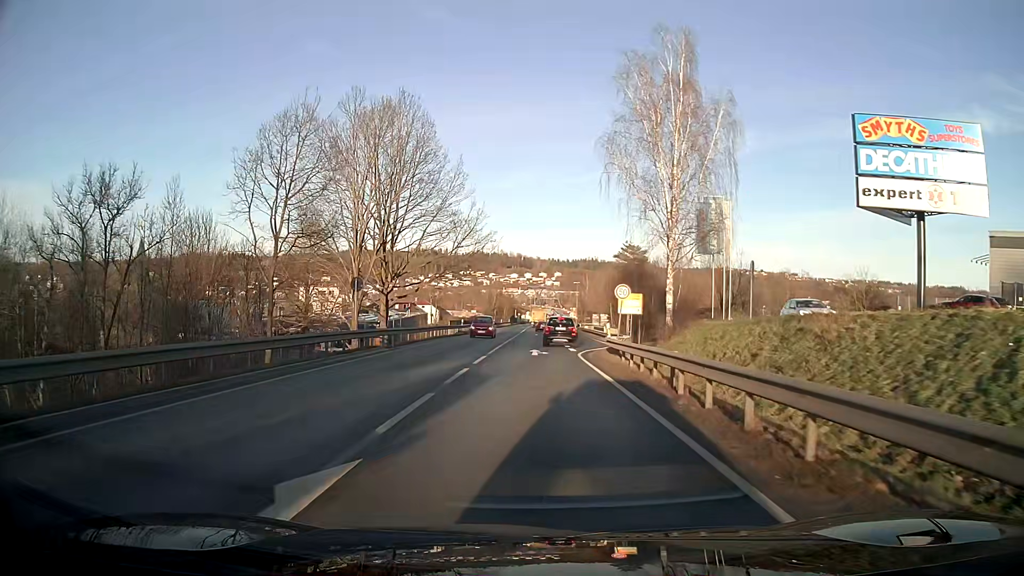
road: primary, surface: asphalt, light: Day
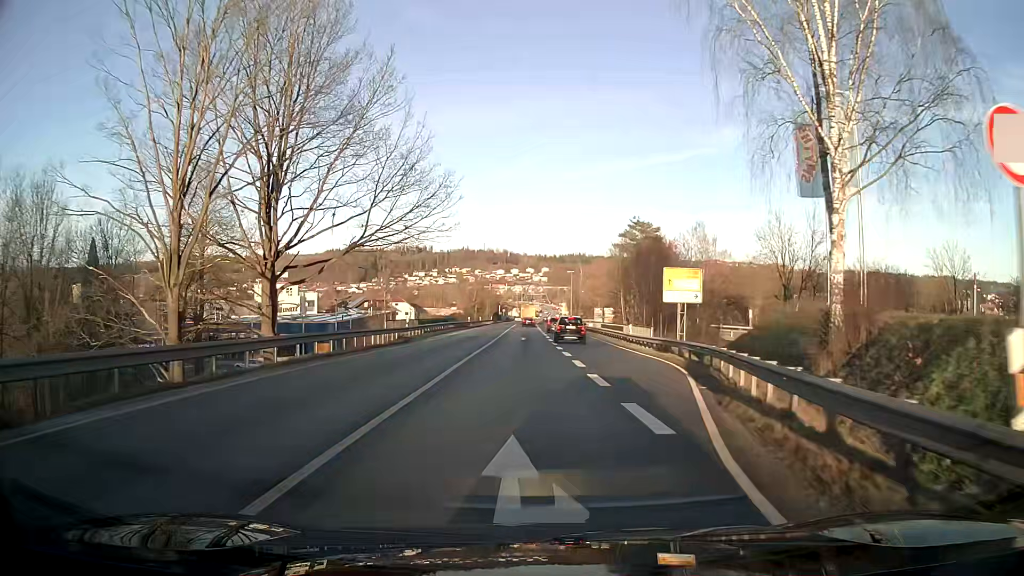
(+0.3, +23.3) m; +2°
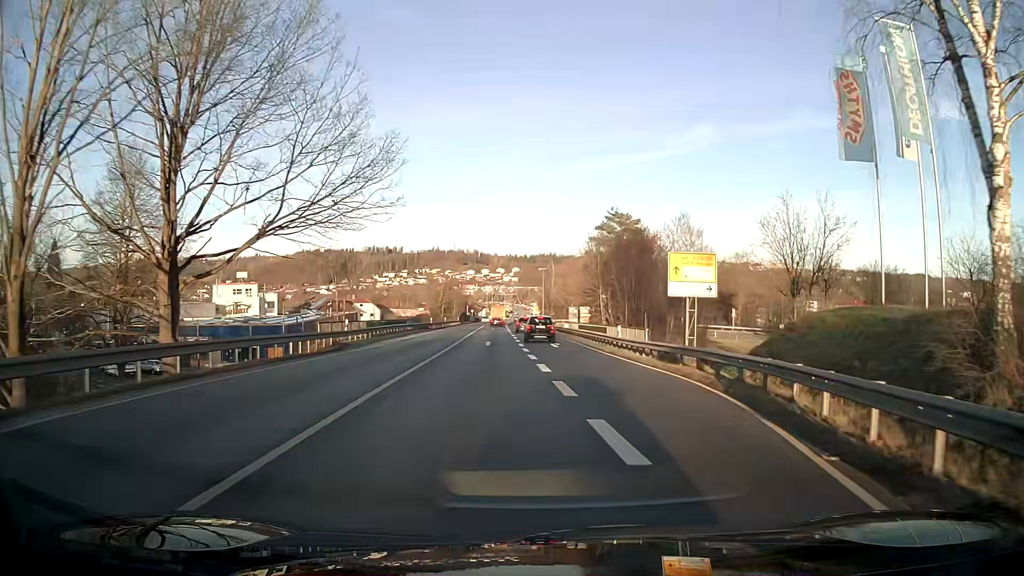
(+0.1, +7.6) m; +2°
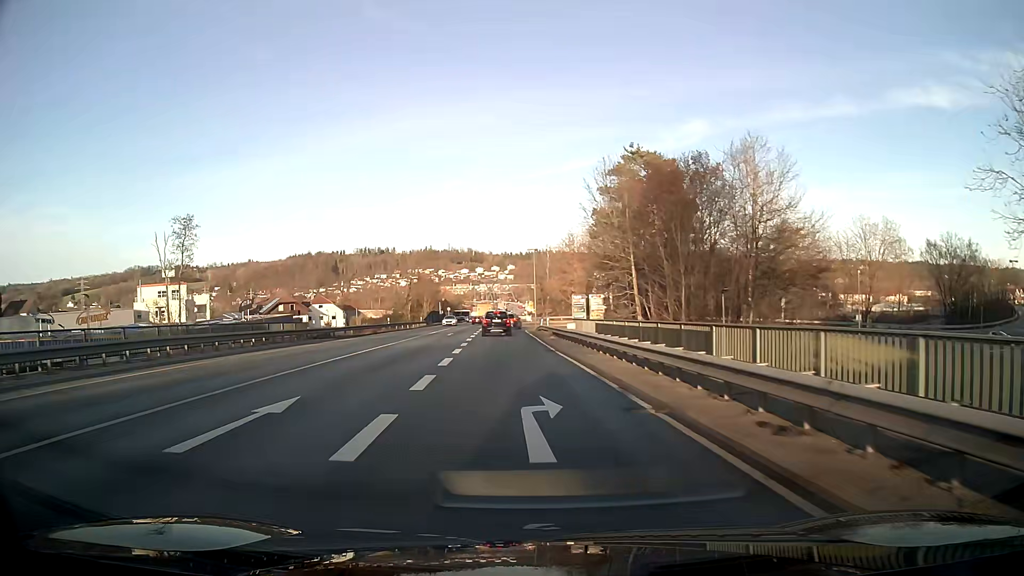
(+0.6, +30.2) m; -1°
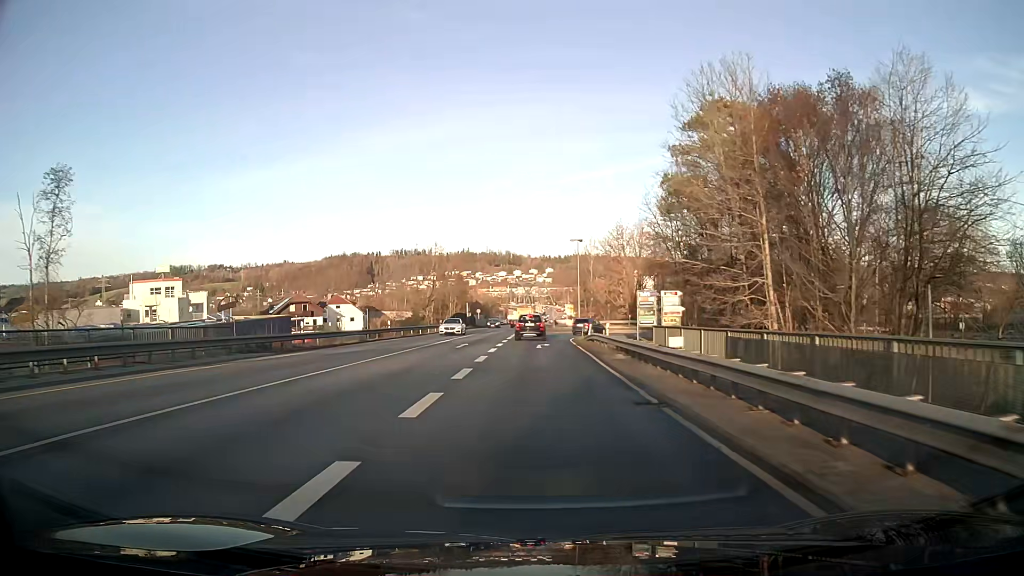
(-0.4, +15.1) m; -2°
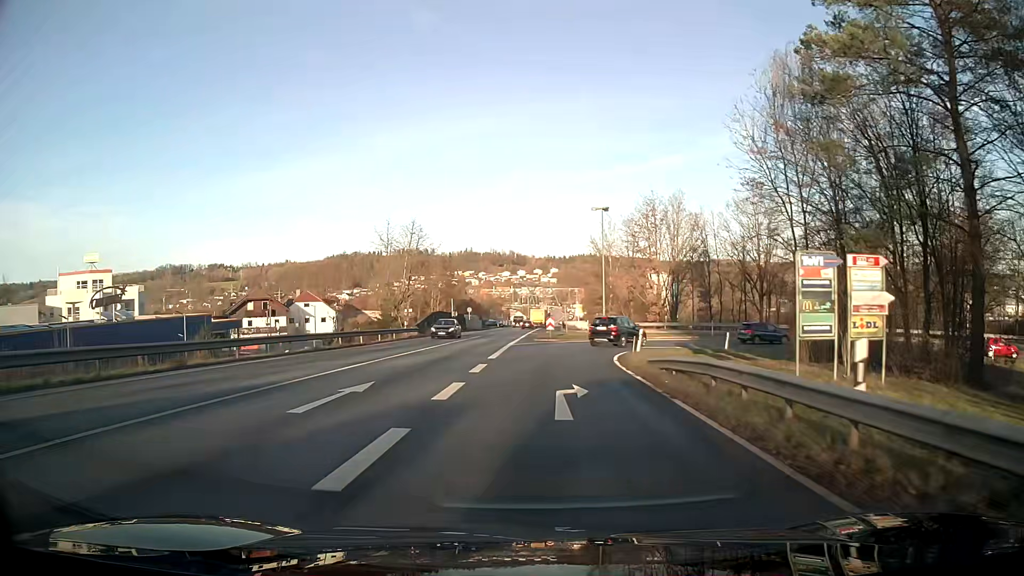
(-0.1, +22.1) m; 0°
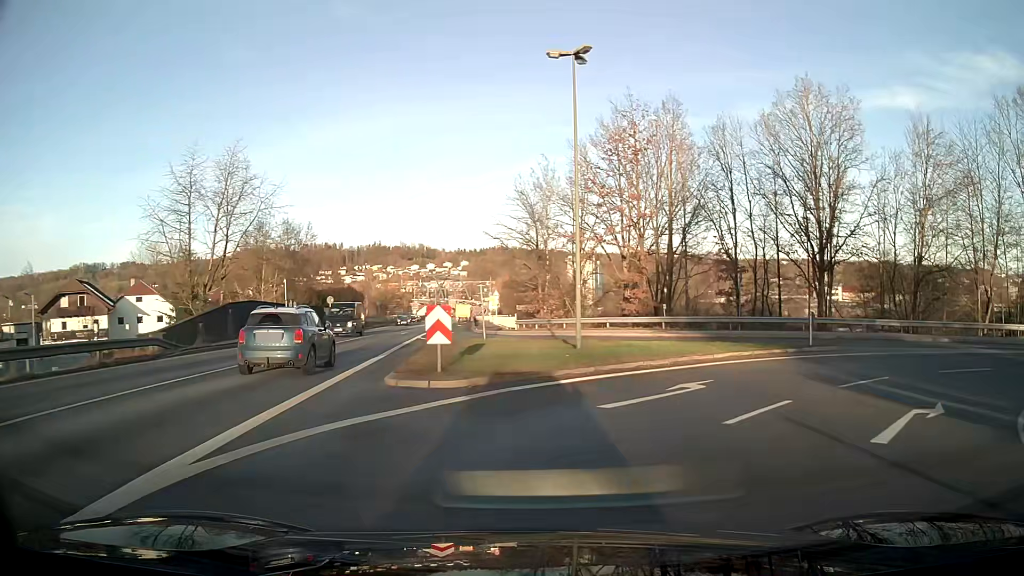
(+1.3, +30.7) m; +11°
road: primary_link
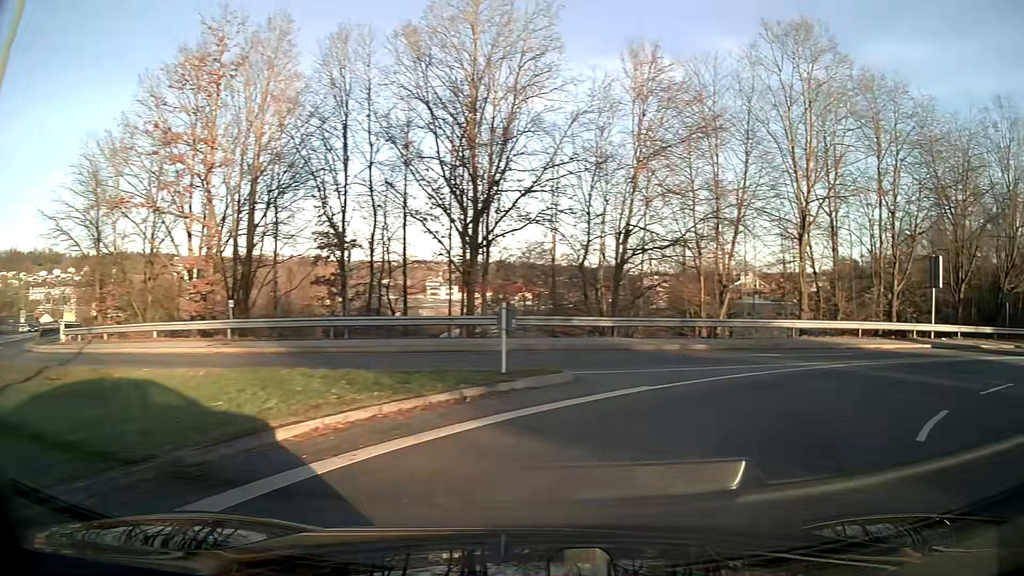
(+3.5, +13.1) m; +35°
(+3, +9) (+10, +17) (+19, +21) (+28, +25) (+38, +27) (+48, +27) (+58, +27) (+66, +32) (+70, +41) (+70, +51) m
